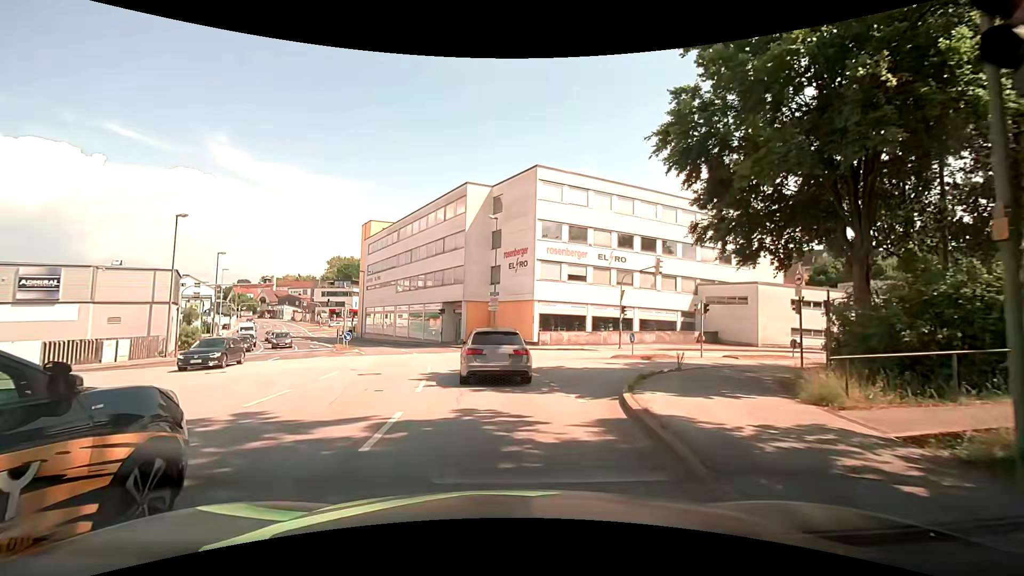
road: tertiary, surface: asphalt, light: Day
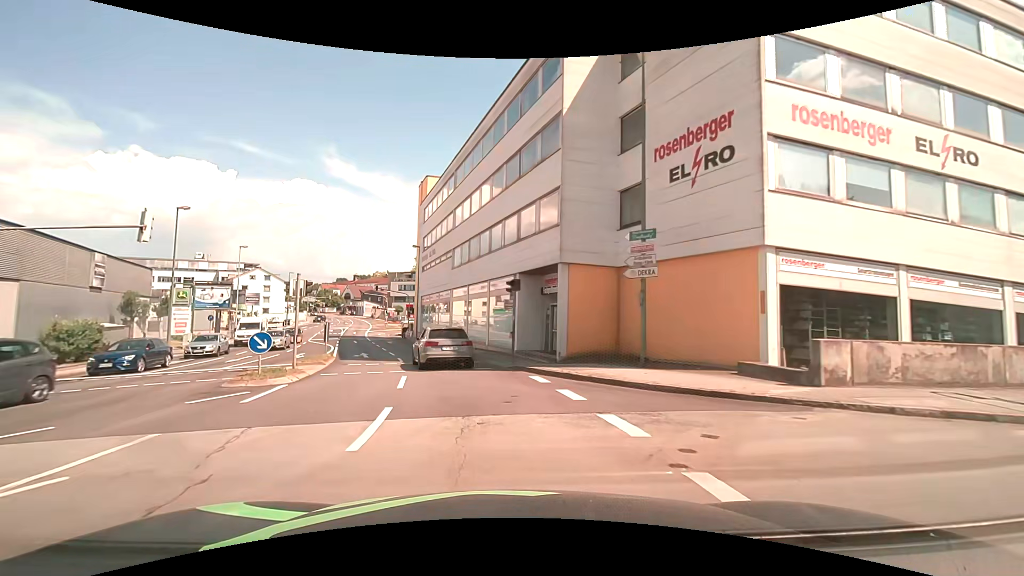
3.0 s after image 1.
(-2.2, +24.5) m; -11°
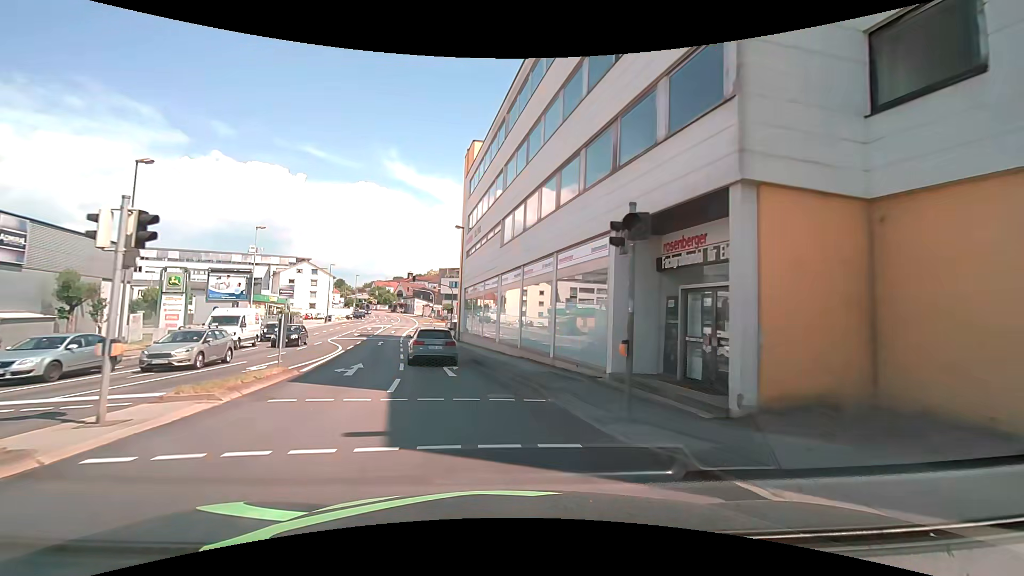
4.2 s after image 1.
(-0.6, +11.1) m; -6°
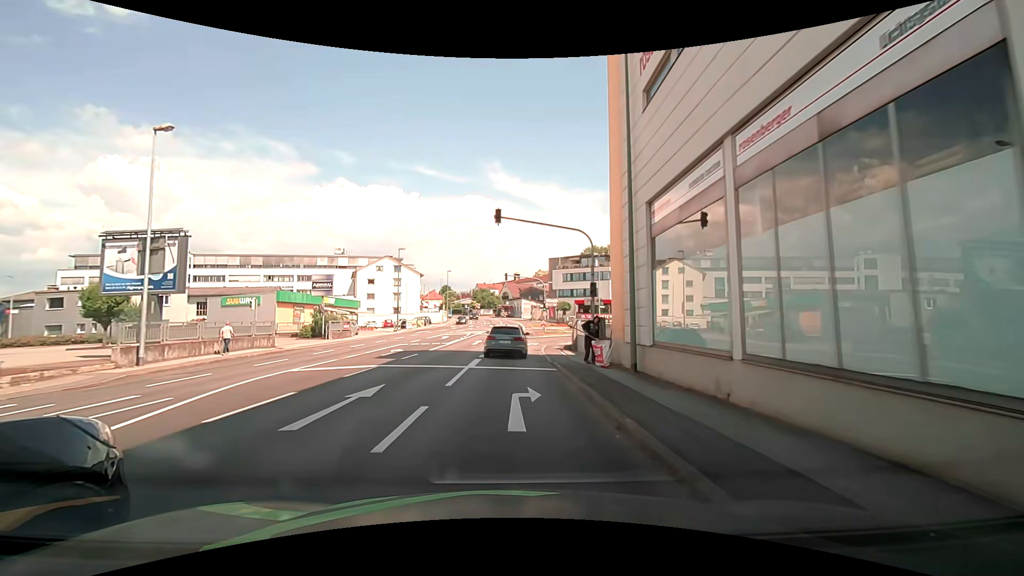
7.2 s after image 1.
(-4.2, +29.7) m; -11°
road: tertiary_link
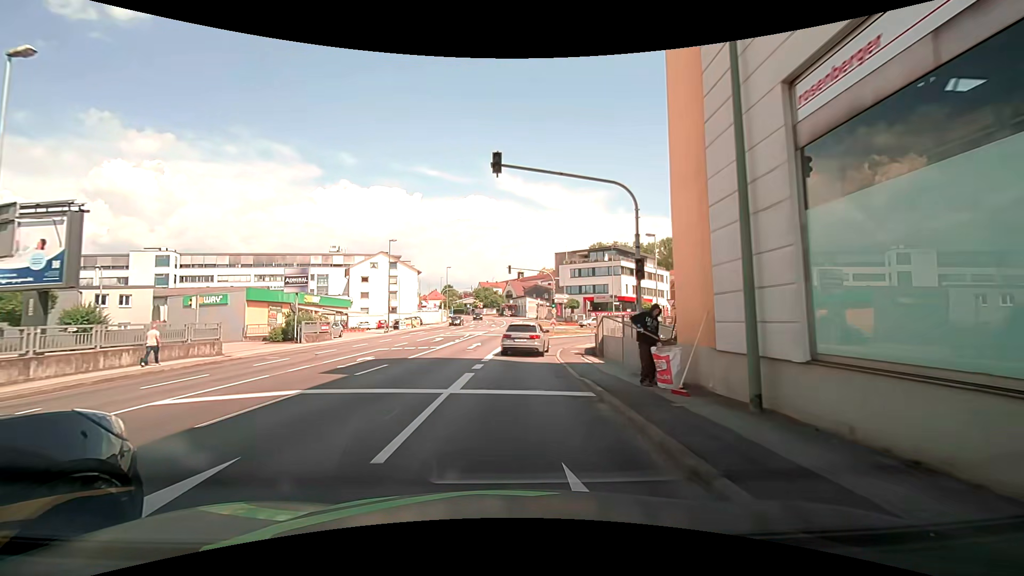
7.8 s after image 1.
(0.0, +6.6) m; 0°
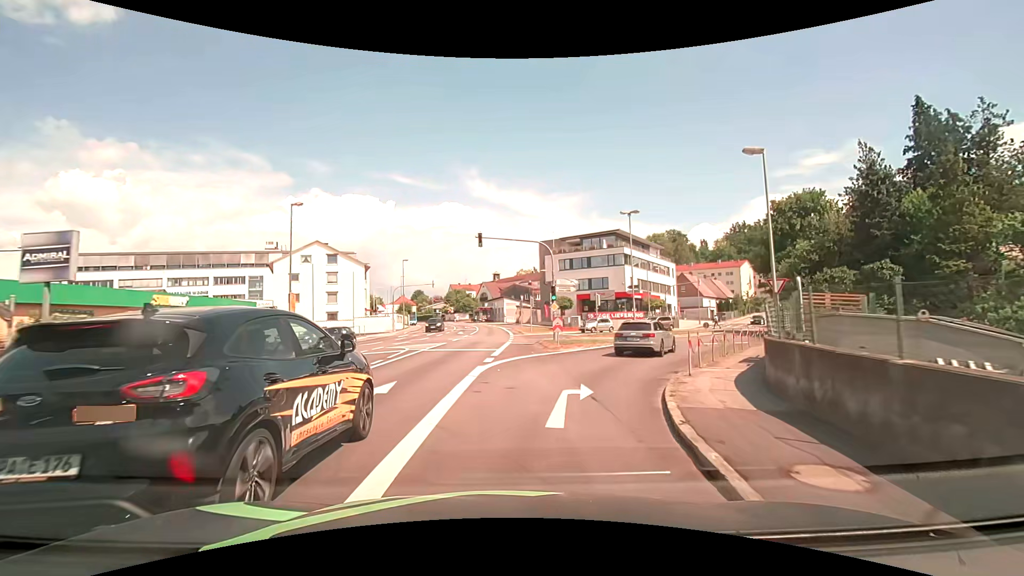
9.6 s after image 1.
(+0.1, +19.3) m; +2°
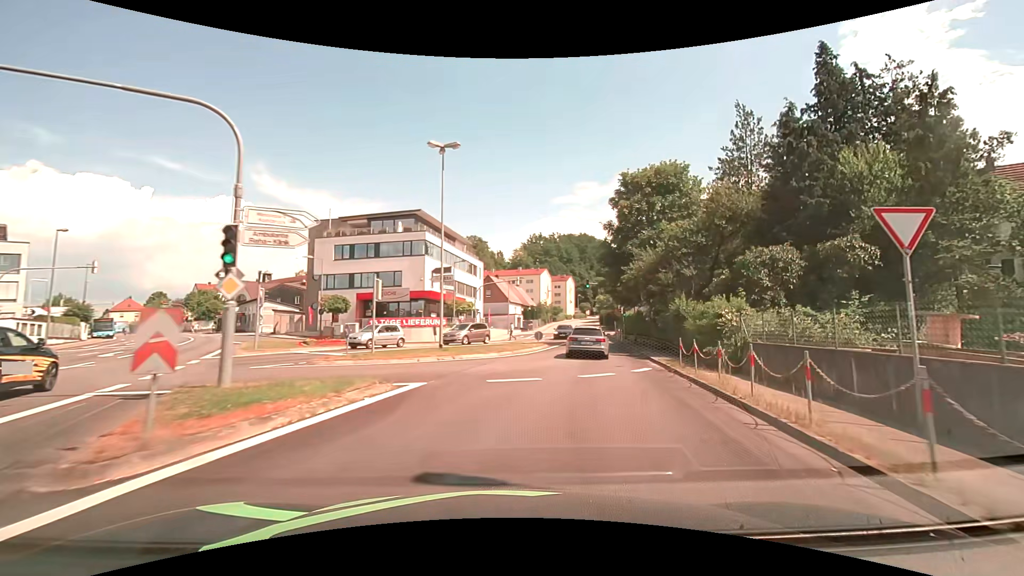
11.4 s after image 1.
(+3.1, +17.9) m; +24°
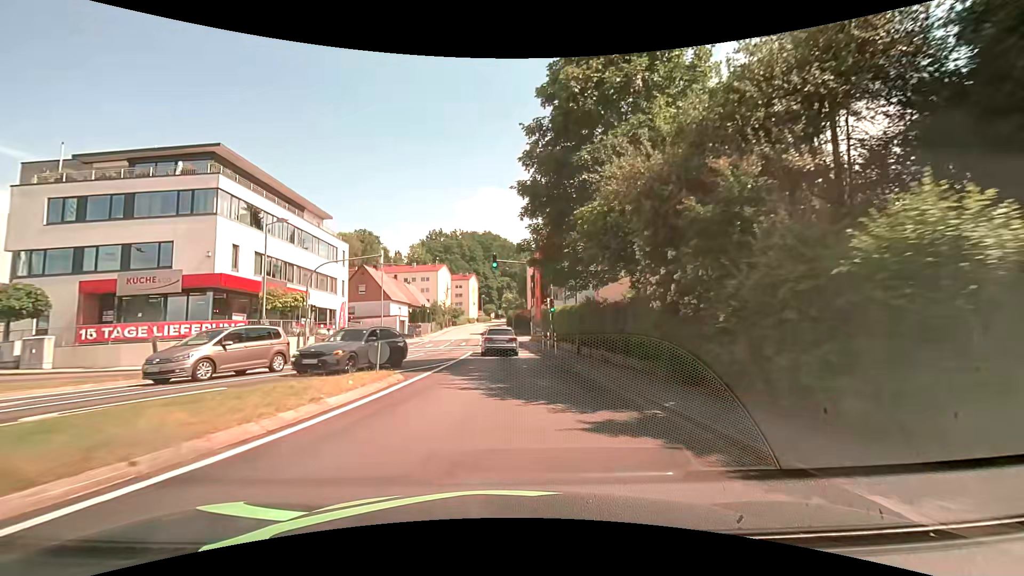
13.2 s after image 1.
(+2.4, +19.4) m; +10°
(0, +10) (0, +20) (0, +30) (-1, +40) (-1, +50) (-2, +60) (-2, +70) (-3, +80) (-3, +90) (-3, +100) m
